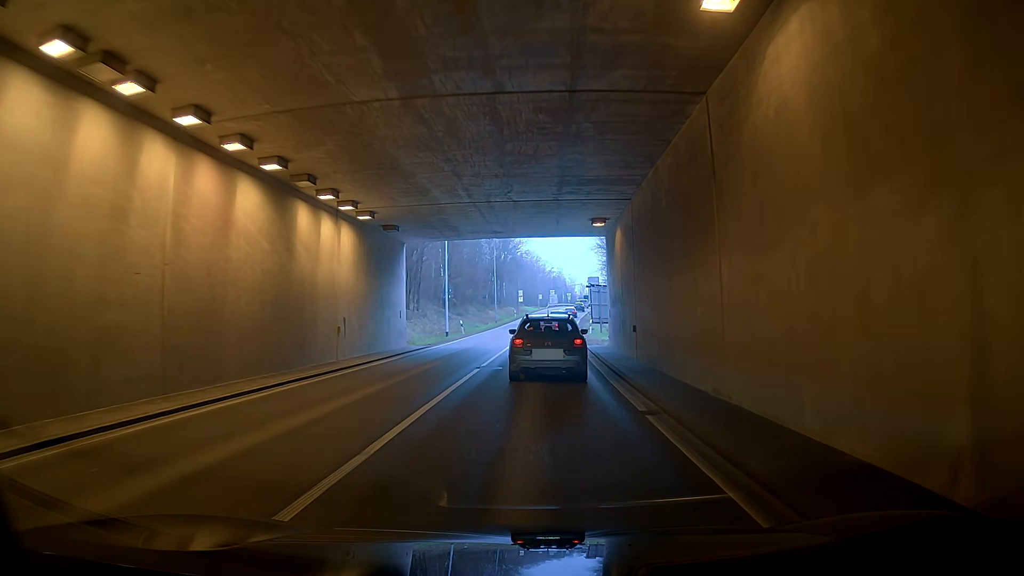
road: secondary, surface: asphalt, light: Day
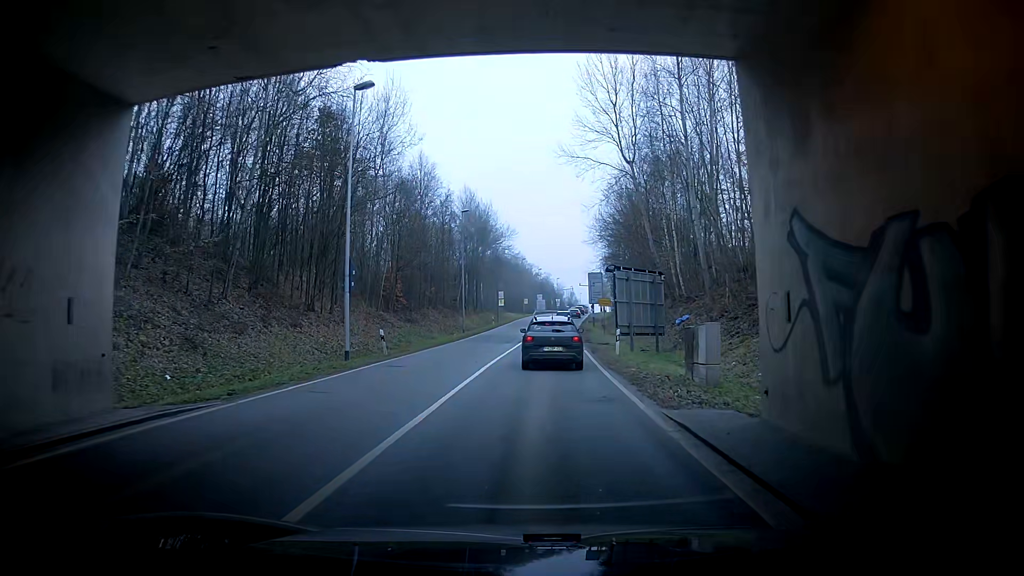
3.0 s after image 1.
(0.0, +21.9) m; 0°
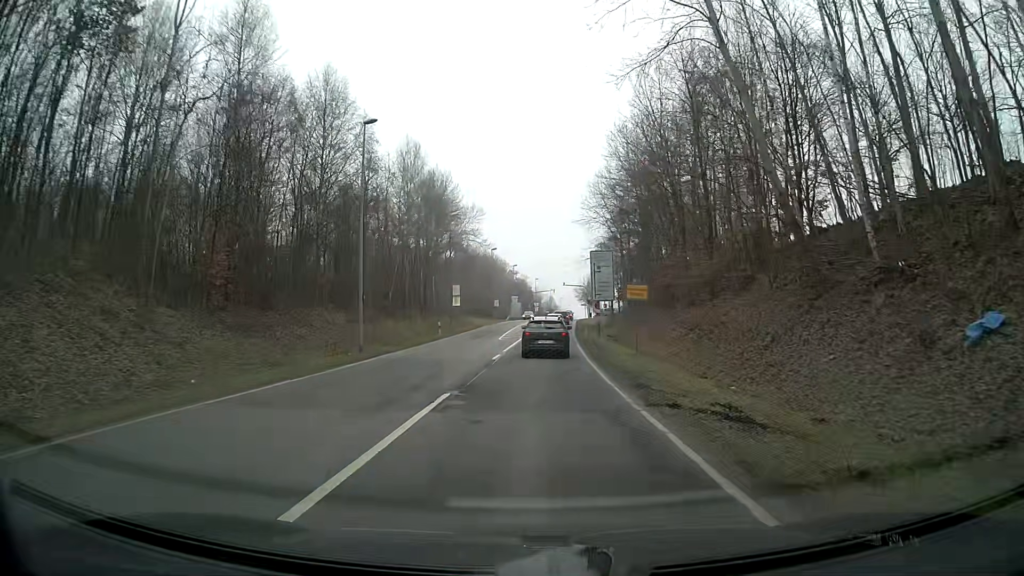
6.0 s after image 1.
(+0.6, +27.5) m; +6°
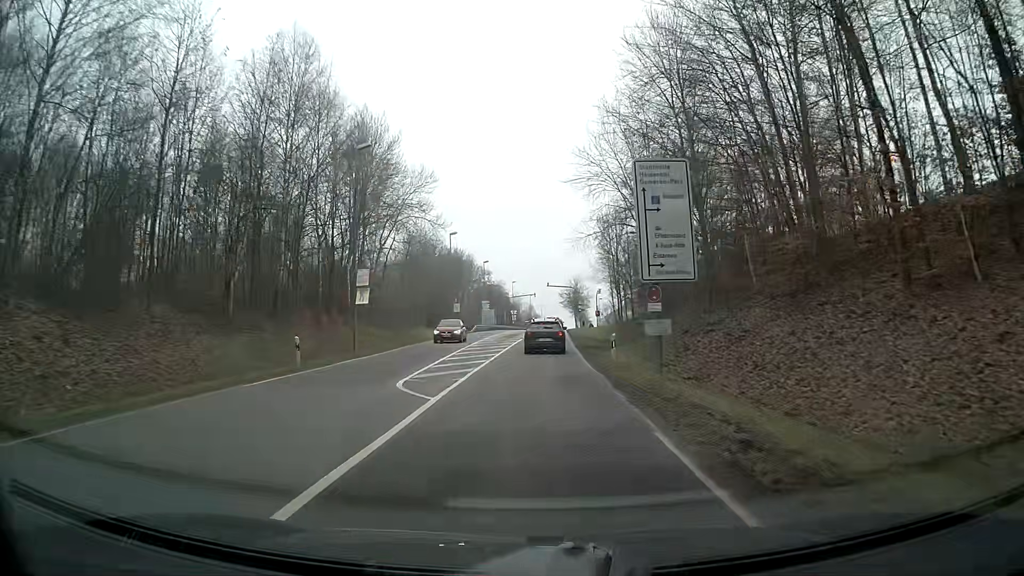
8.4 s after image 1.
(+0.3, +26.5) m; +1°
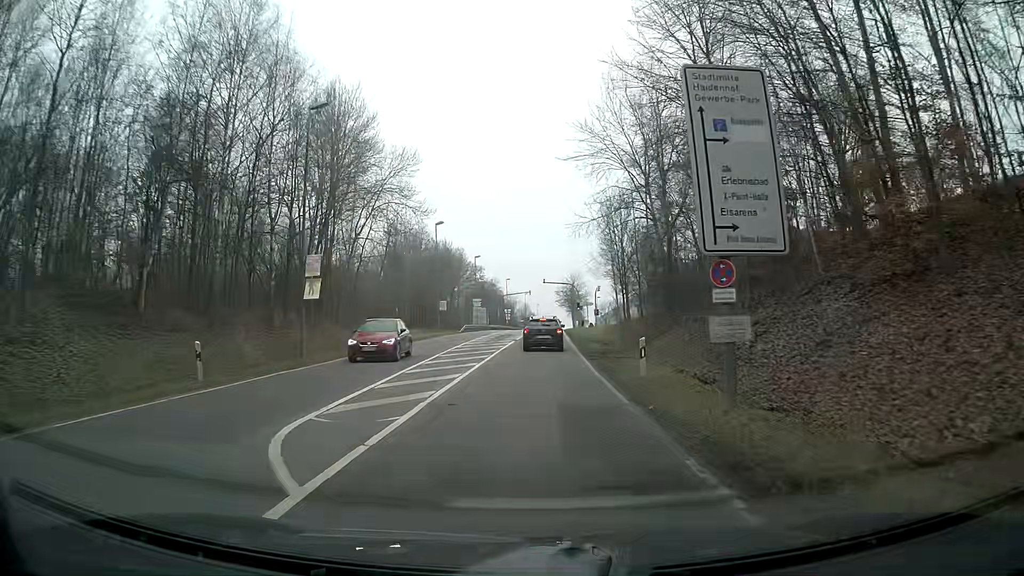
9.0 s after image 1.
(0.0, +6.9) m; 0°
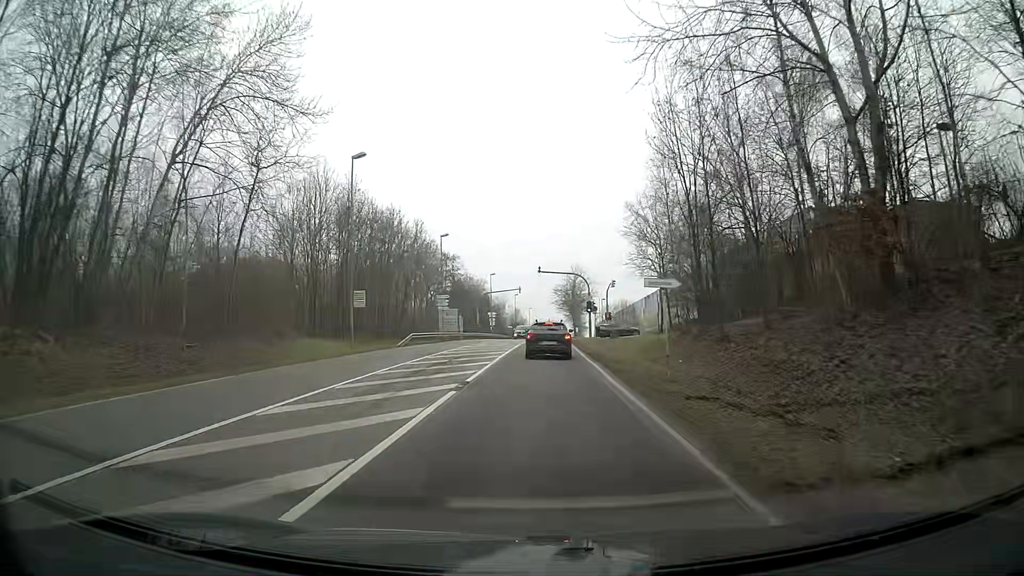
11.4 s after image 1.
(+0.1, +27.7) m; +1°
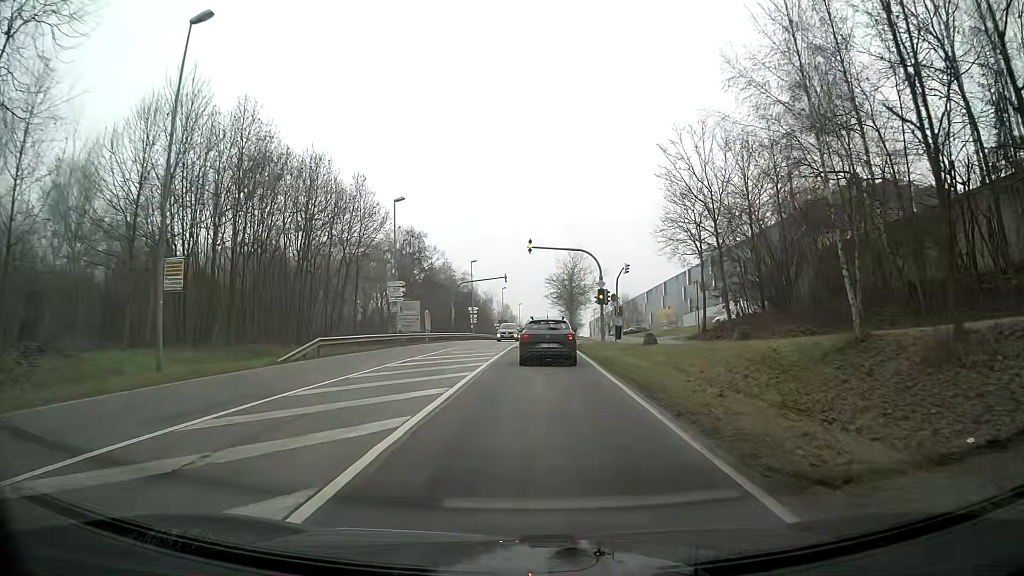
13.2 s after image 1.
(+0.2, +17.7) m; +1°
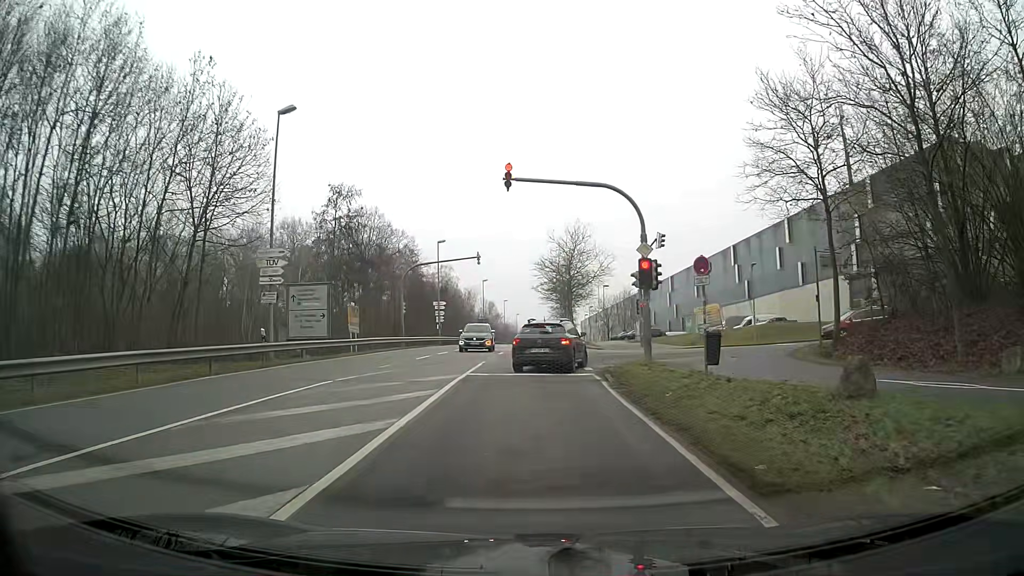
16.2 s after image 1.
(+0.3, +20.3) m; +1°
(0, +10) (0, +20) (+5, +28) (+15, +30) (+25, +30) (+35, +29) (+45, +29) (+55, +29) (+65, +29) (+75, +29) m
